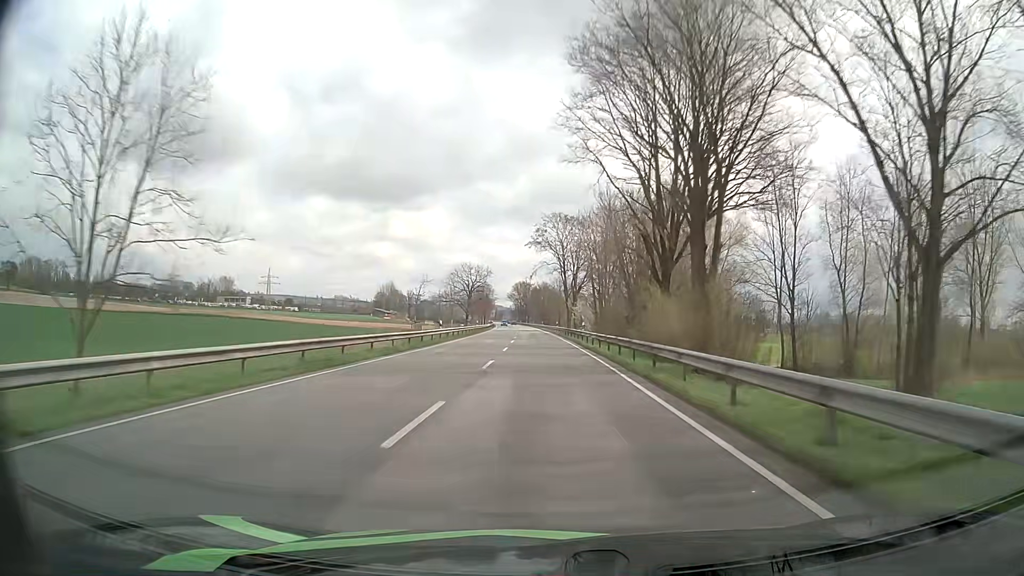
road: primary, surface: asphalt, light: Day
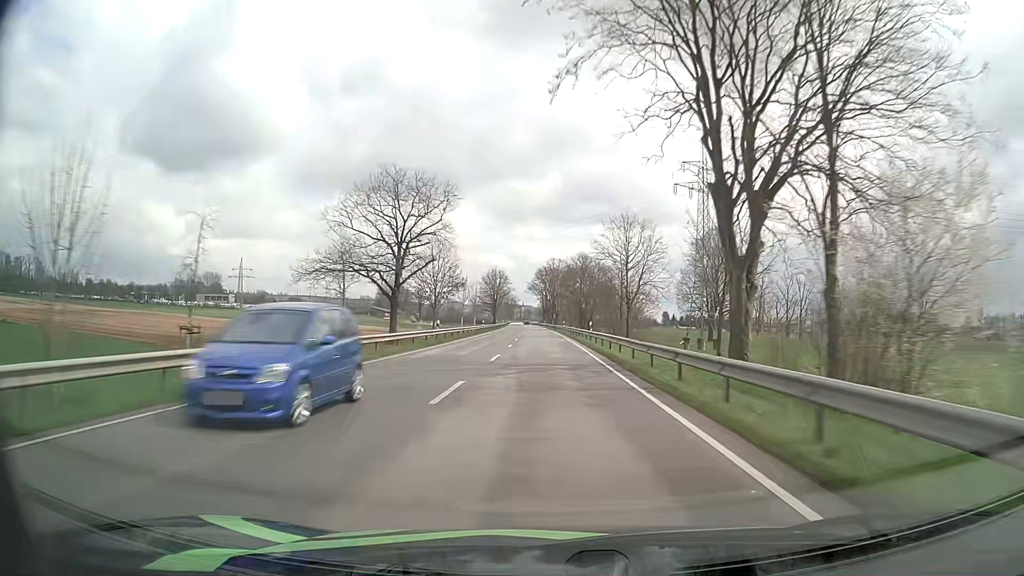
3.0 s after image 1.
(-1.8, +80.0) m; -3°
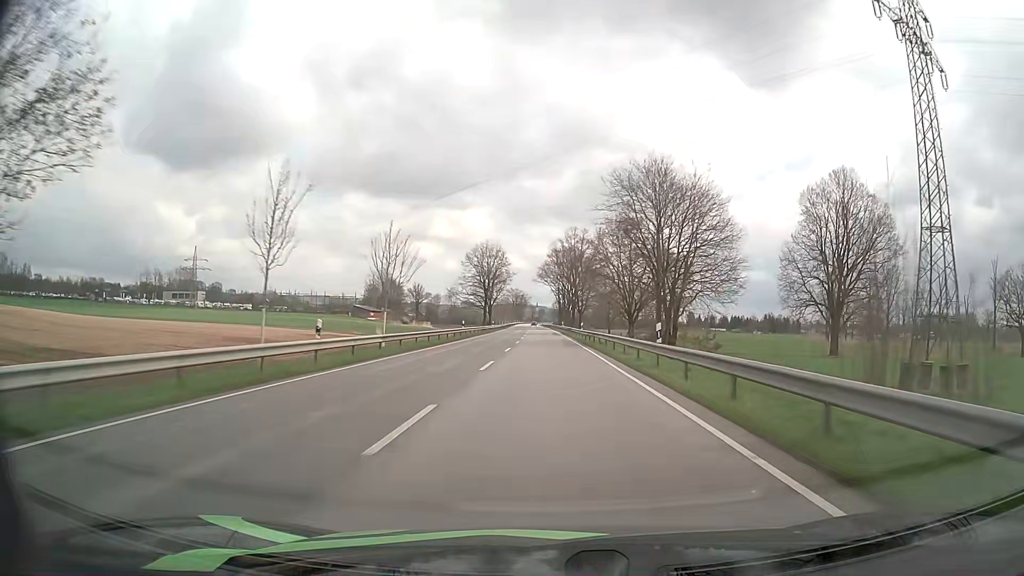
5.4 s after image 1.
(-0.8, +64.0) m; -1°
(0, +10) (0, +20) (0, +30) (0, +40) (0, +50) (-1, +60) (-1, +70) (-1, +80) (-1, +90) (-1, +100) m
